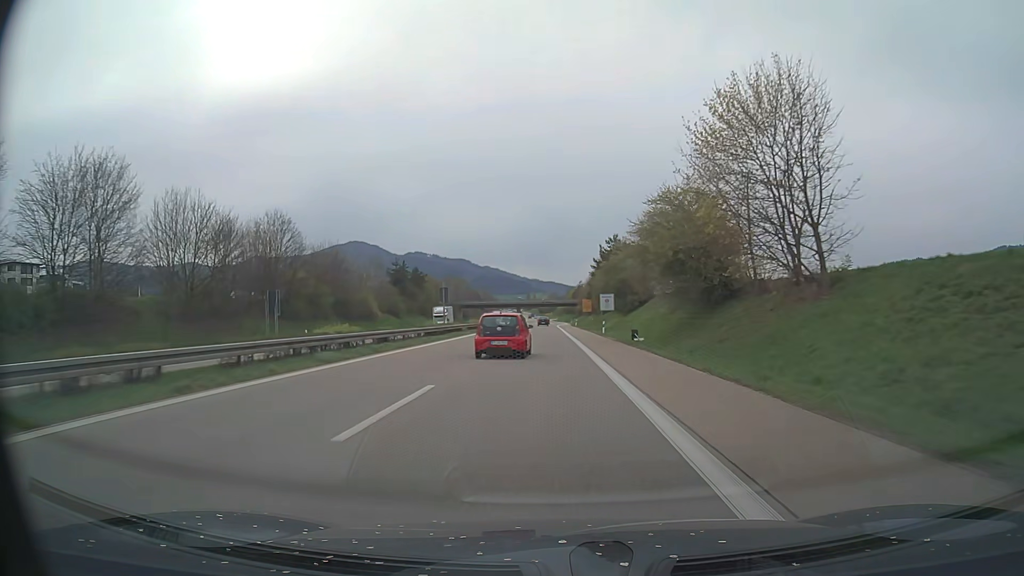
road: trunk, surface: asphalt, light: Day
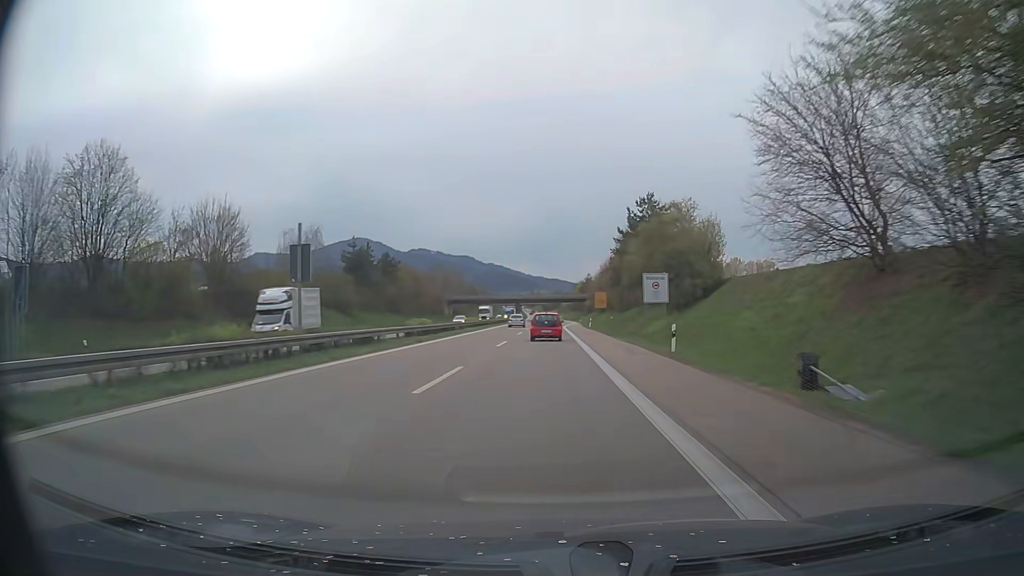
(-0.1, +30.1) m; 0°
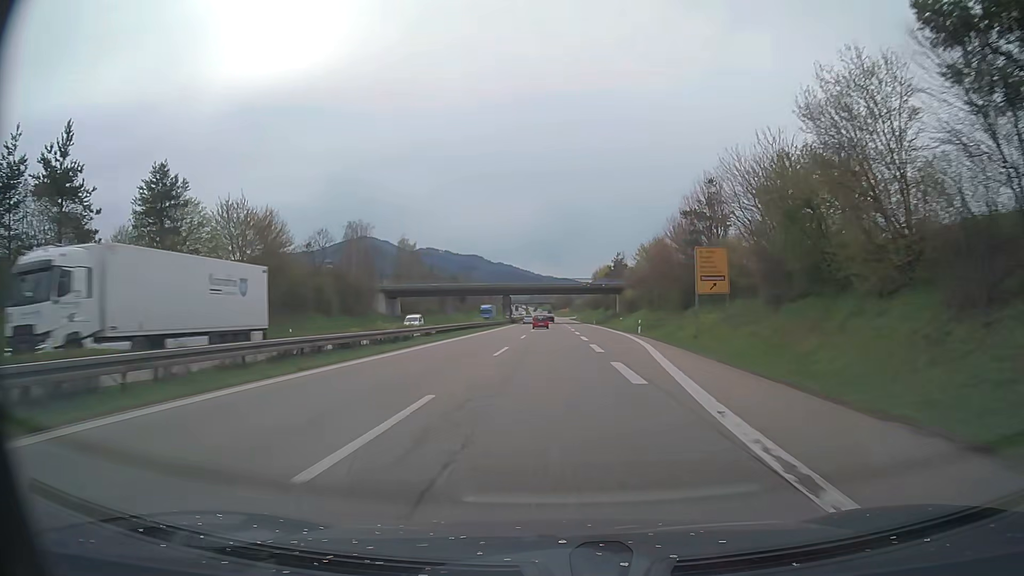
(-0.5, +75.2) m; -1°
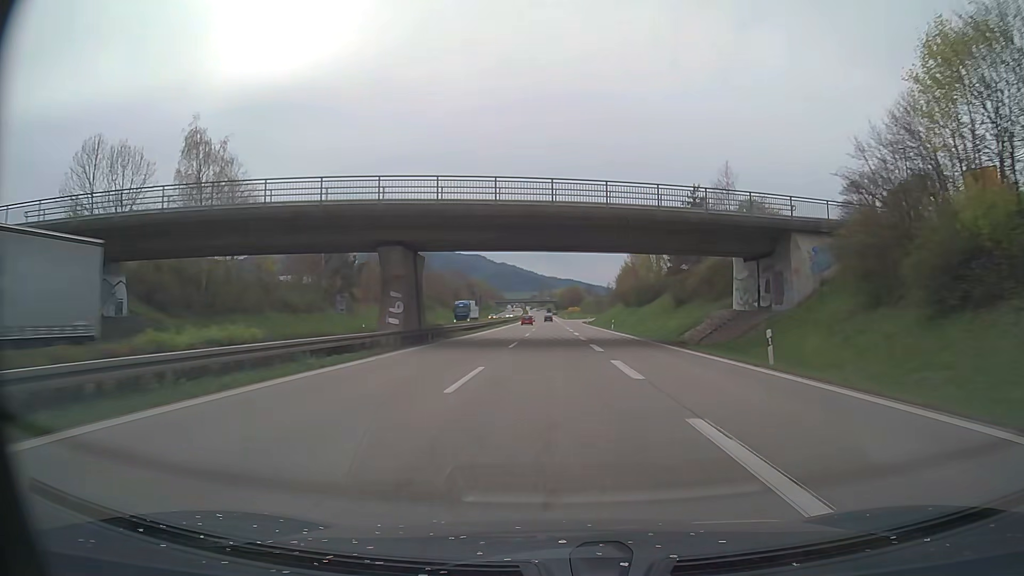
(0.0, +80.3) m; 0°
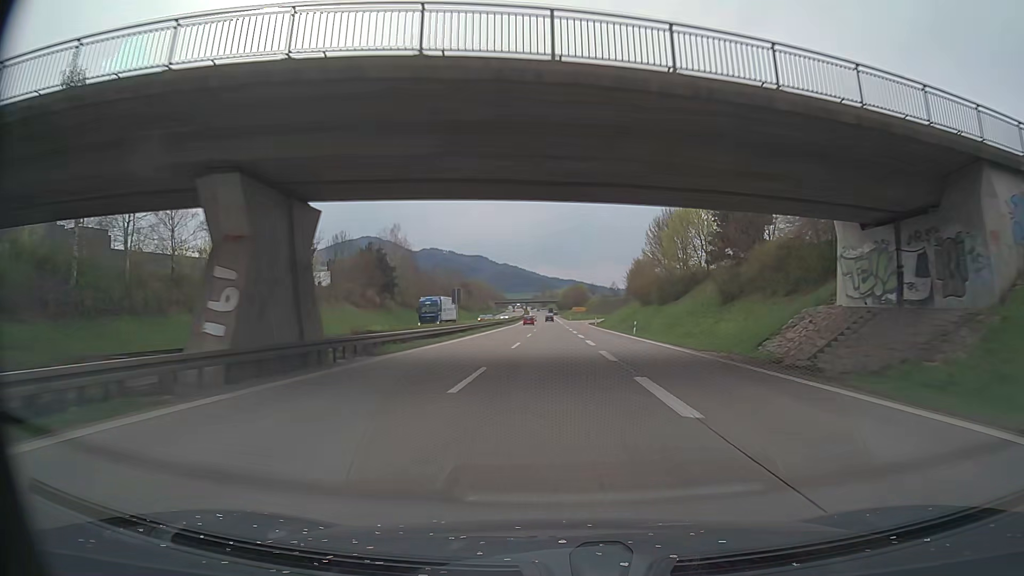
(-0.1, +17.1) m; 0°
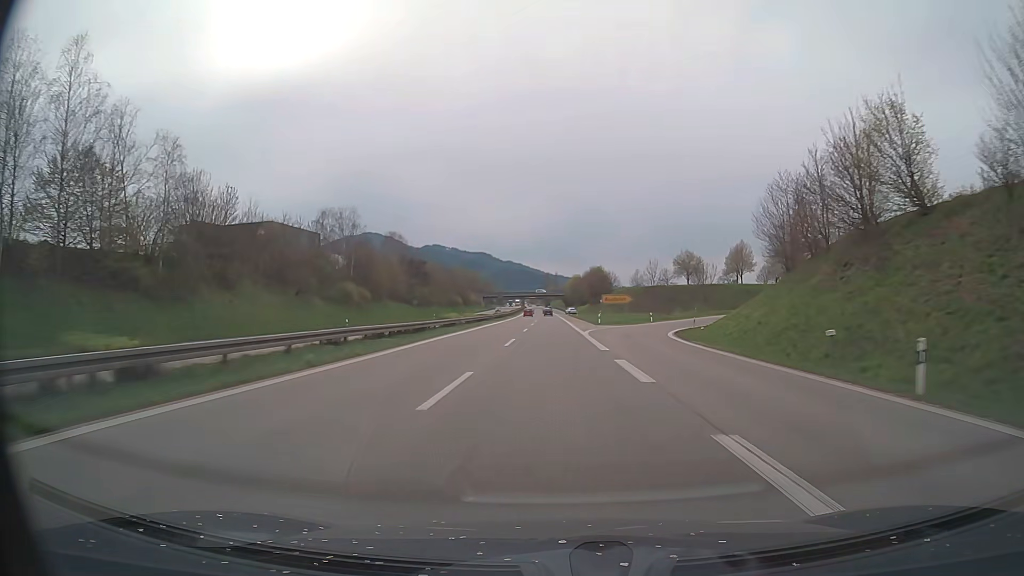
(-0.1, +88.9) m; 0°
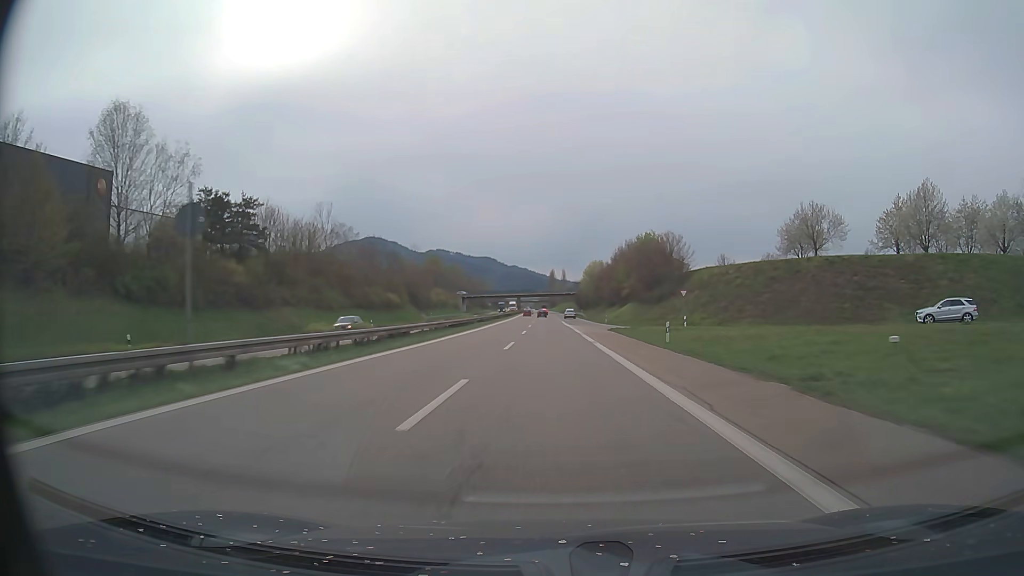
(-0.4, +87.9) m; -1°
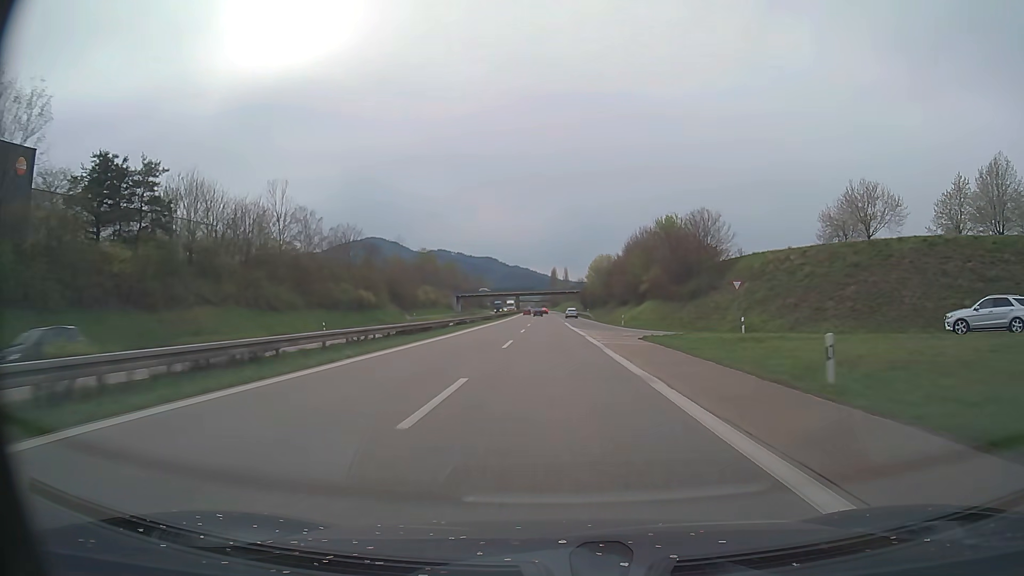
(0.0, +17.1) m; 0°
(0, +10) (0, +20) (0, +30) (0, +40) (0, +50) (0, +60) (-1, +70) (-1, +80) (-1, +90) (-1, +100) m
